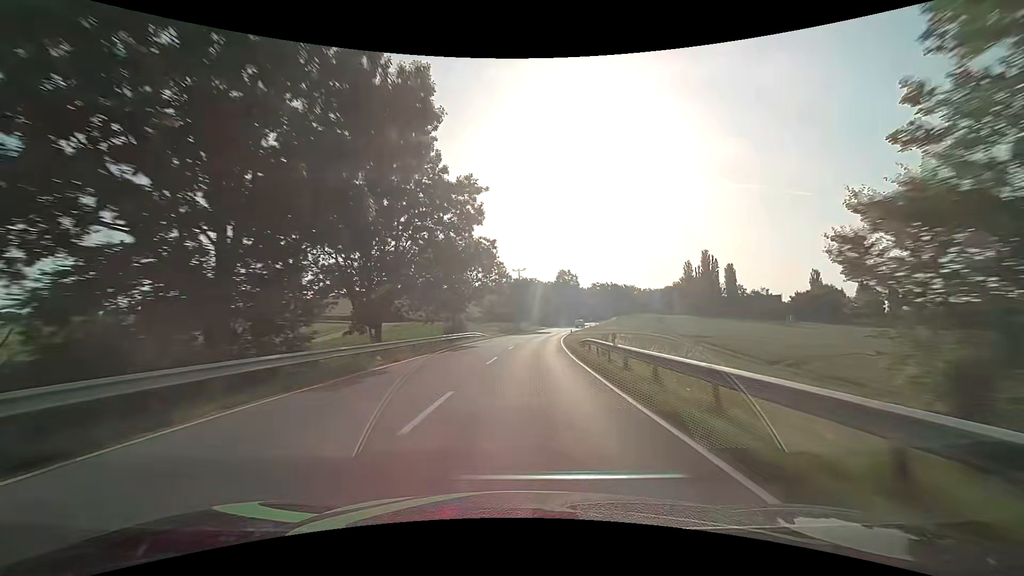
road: secondary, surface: asphalt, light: Day
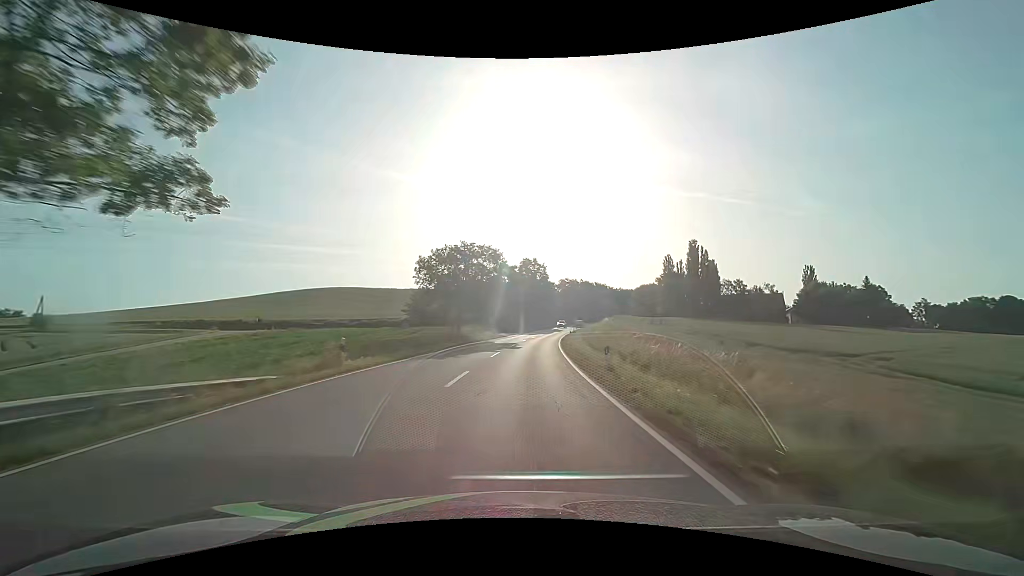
(+1.9, +42.6) m; +5°
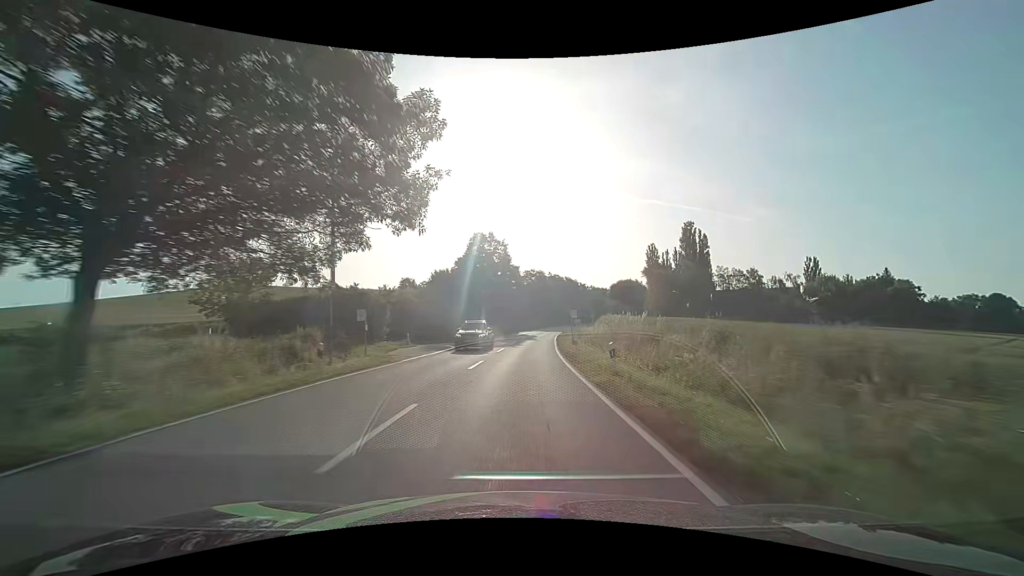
(+1.8, +42.4) m; +5°
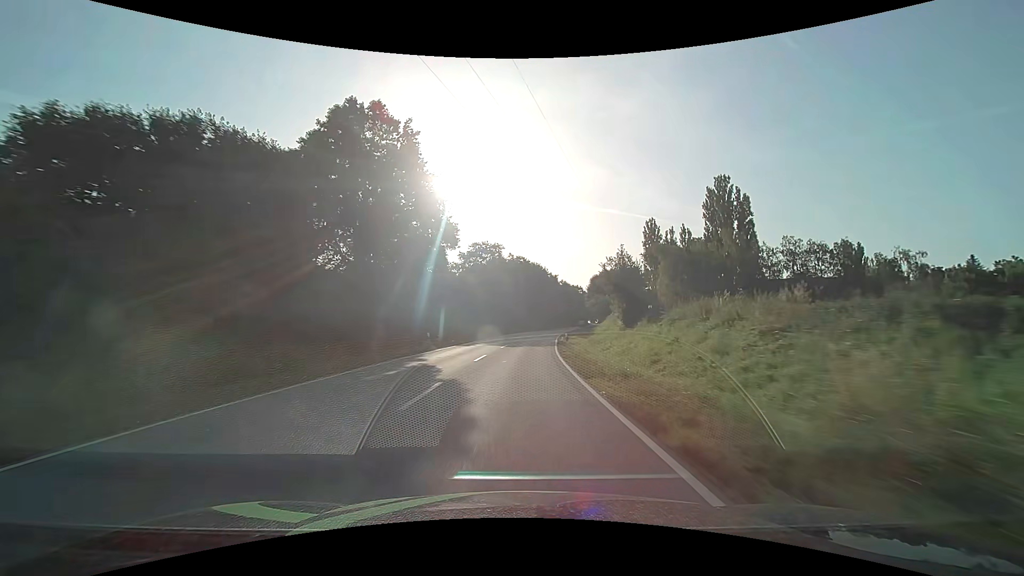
(+2.5, +56.1) m; +5°
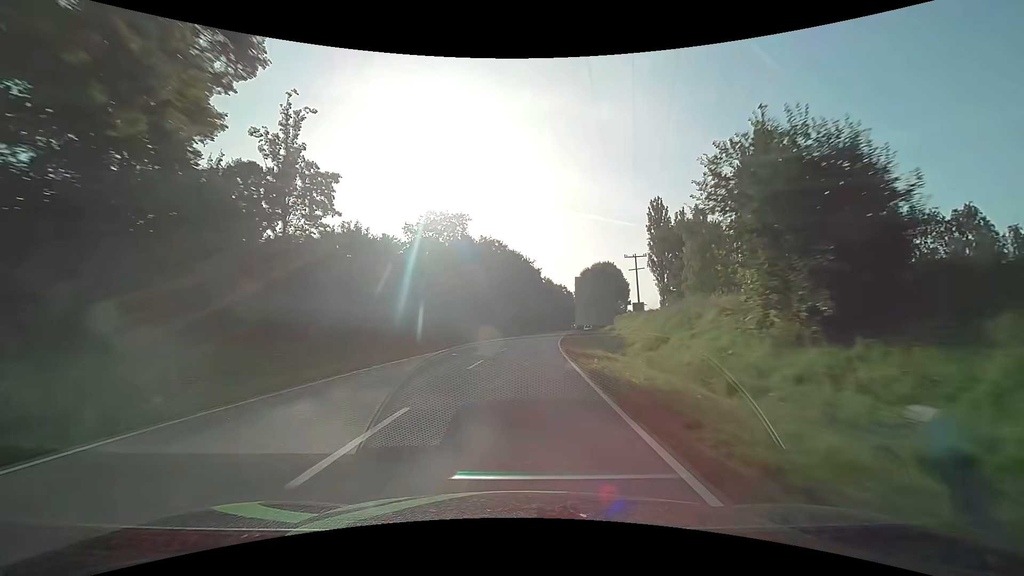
(+0.6, +27.9) m; +3°
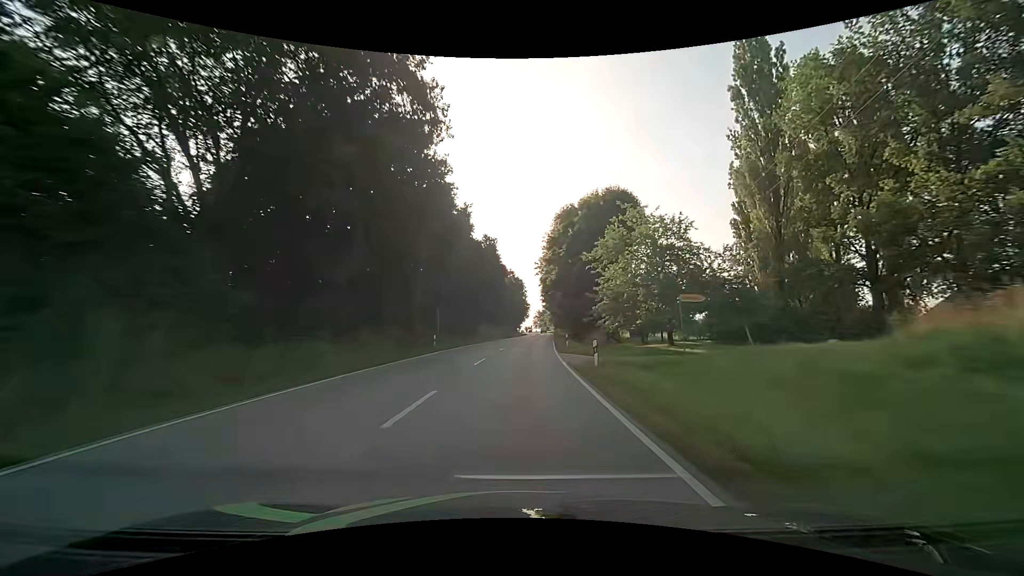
(+4.3, +69.0) m; +7°
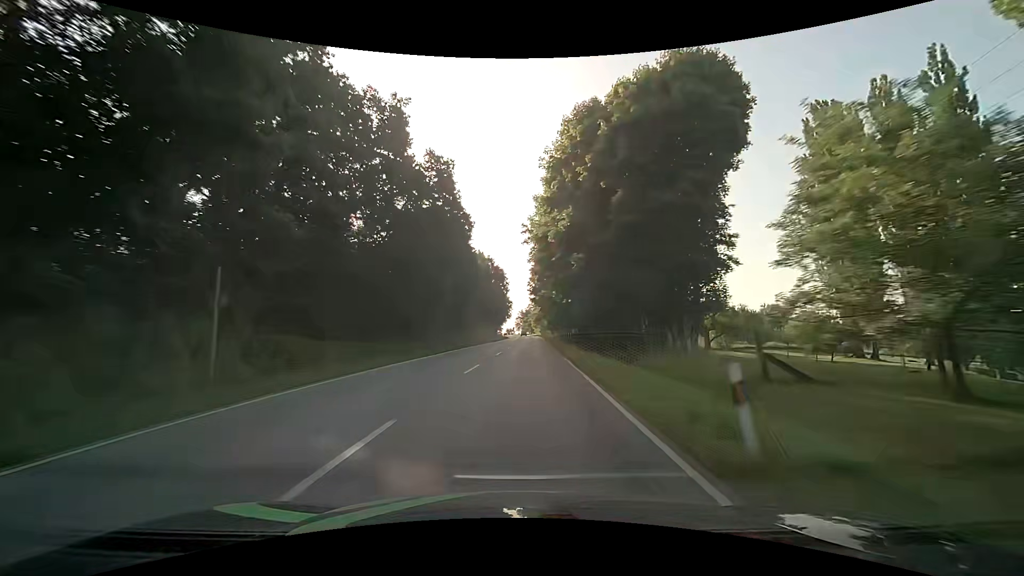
(+0.4, +27.7) m; +2°
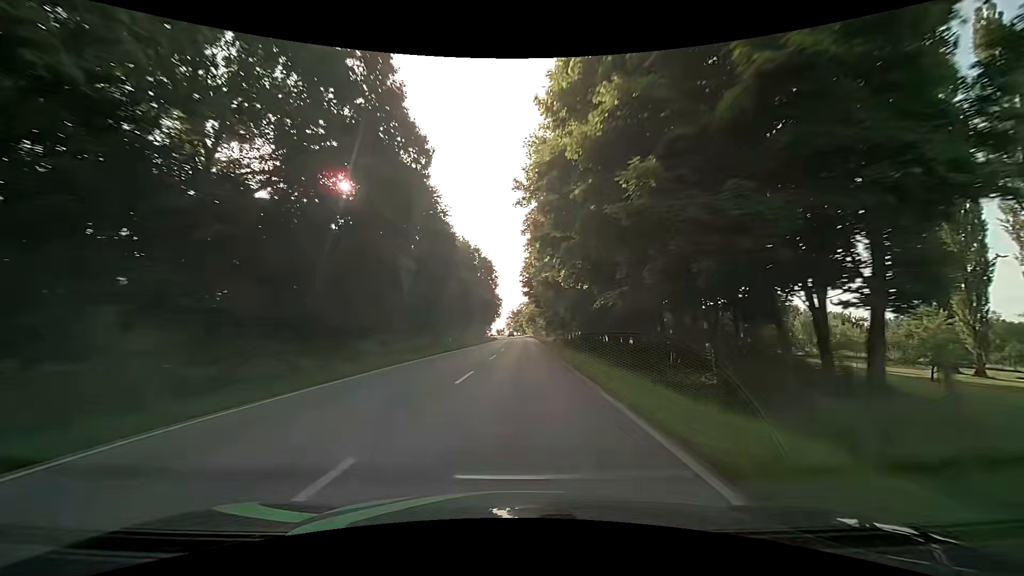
(+0.1, +13.9) m; +1°
(0, +10) (0, +20) (0, +30) (0, +40) (+1, +50) (+1, +60) (+1, +70) (+1, +80) (+1, +90) (+1, +100) m
